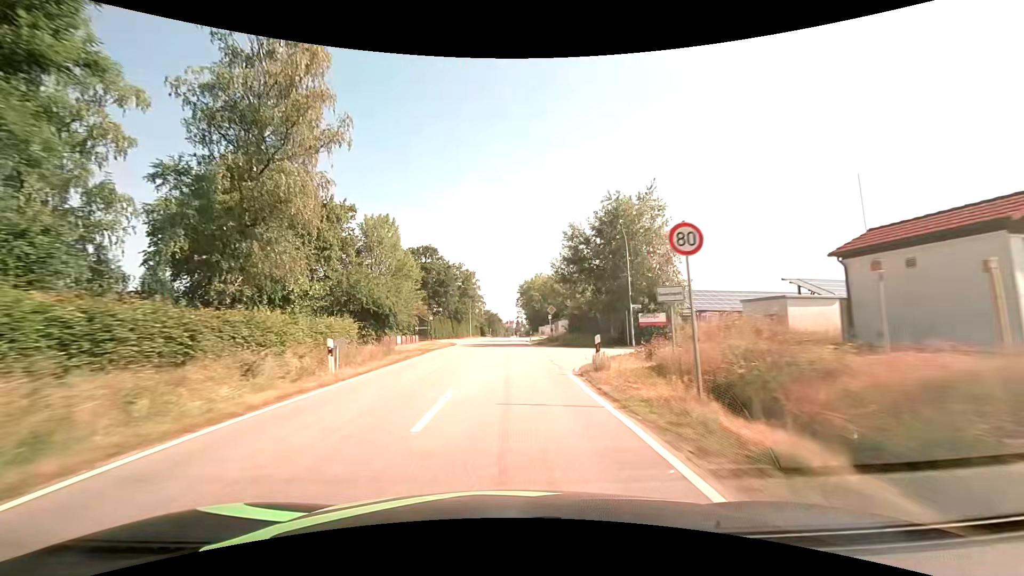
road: tertiary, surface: asphalt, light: Day
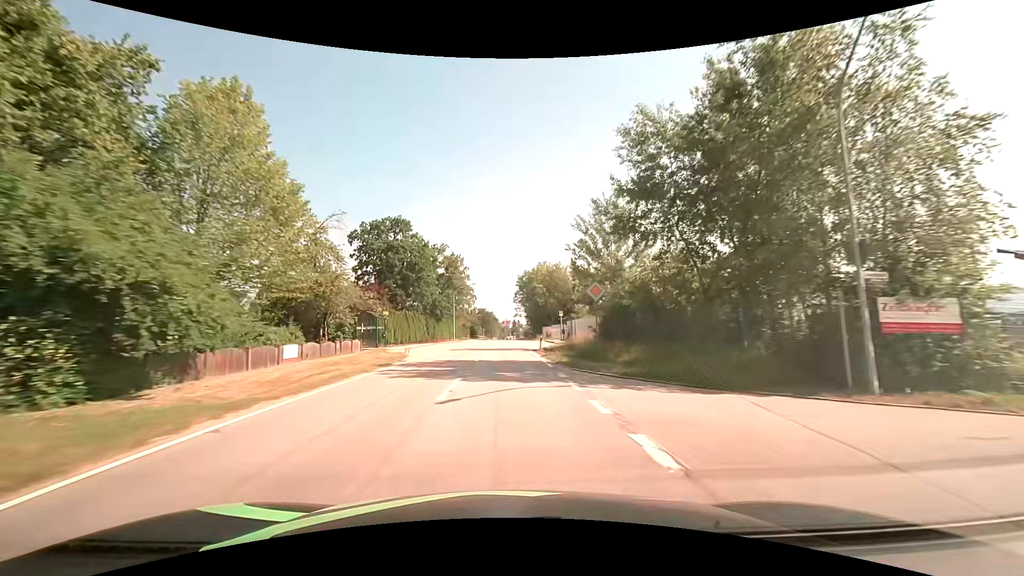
(+0.1, +21.4) m; 0°
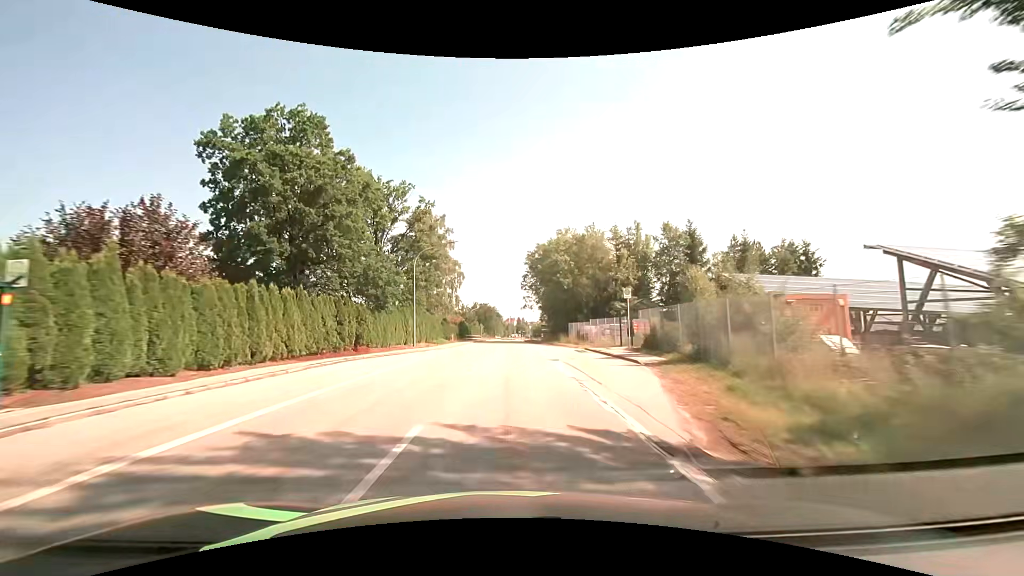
(-0.2, +30.8) m; -1°
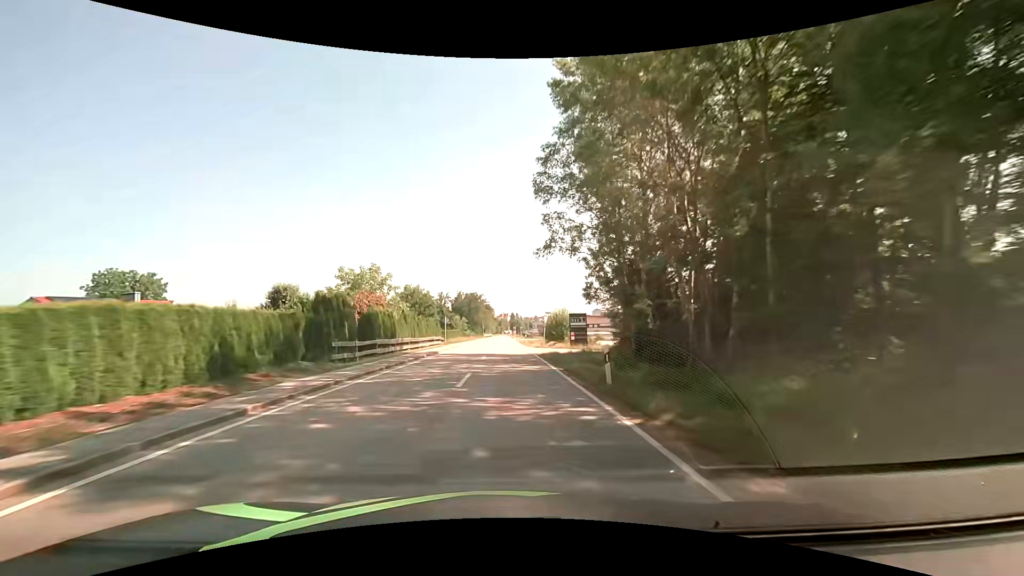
(+0.4, +51.9) m; +1°
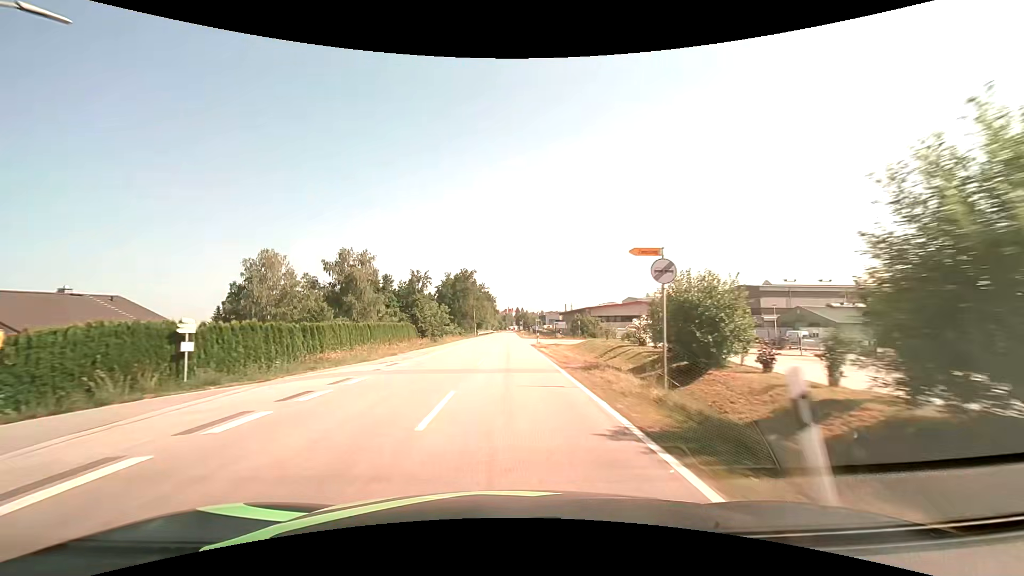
(-0.1, +54.0) m; 0°
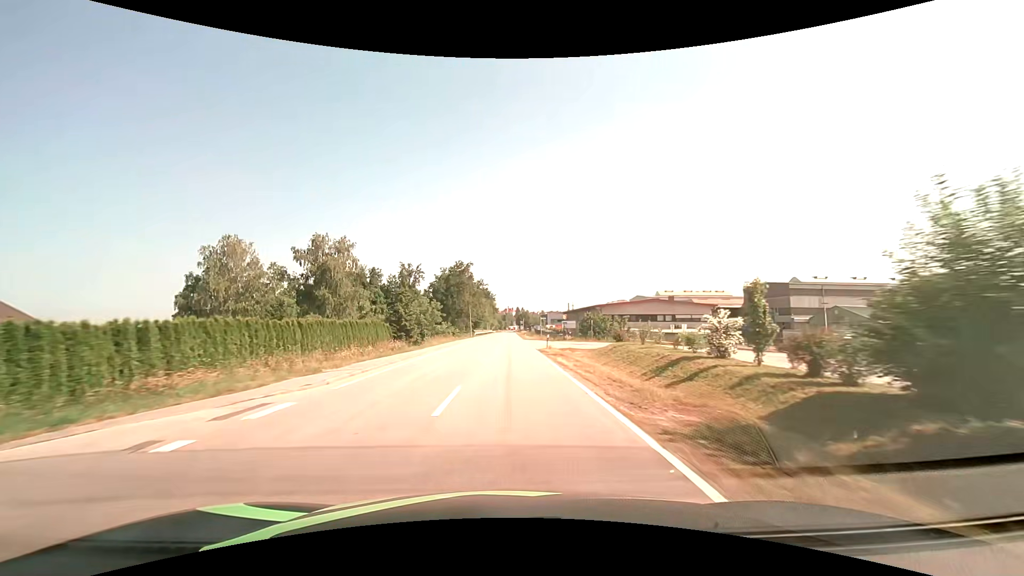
(0.0, +11.1) m; 0°
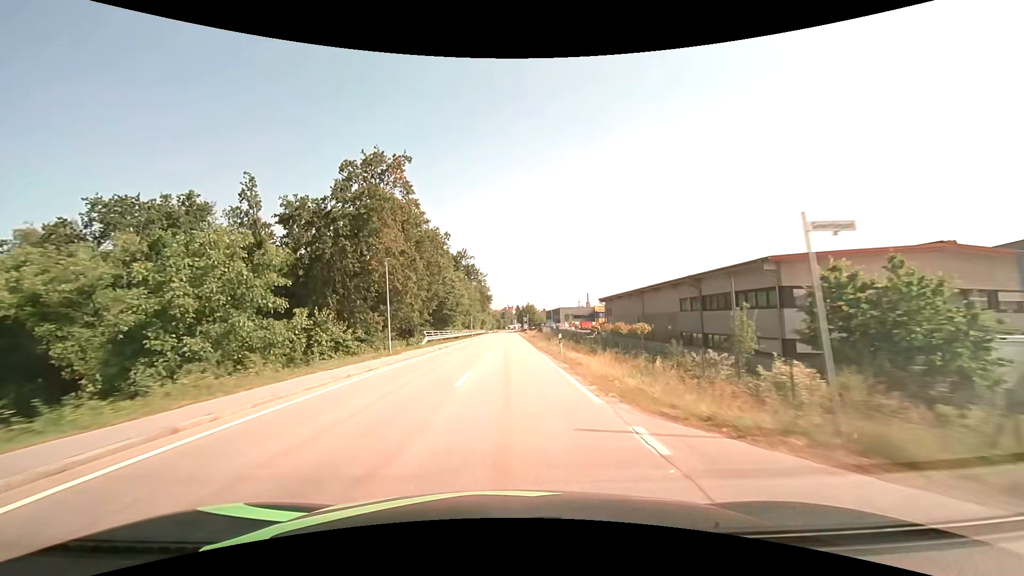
(+0.2, +57.3) m; 0°
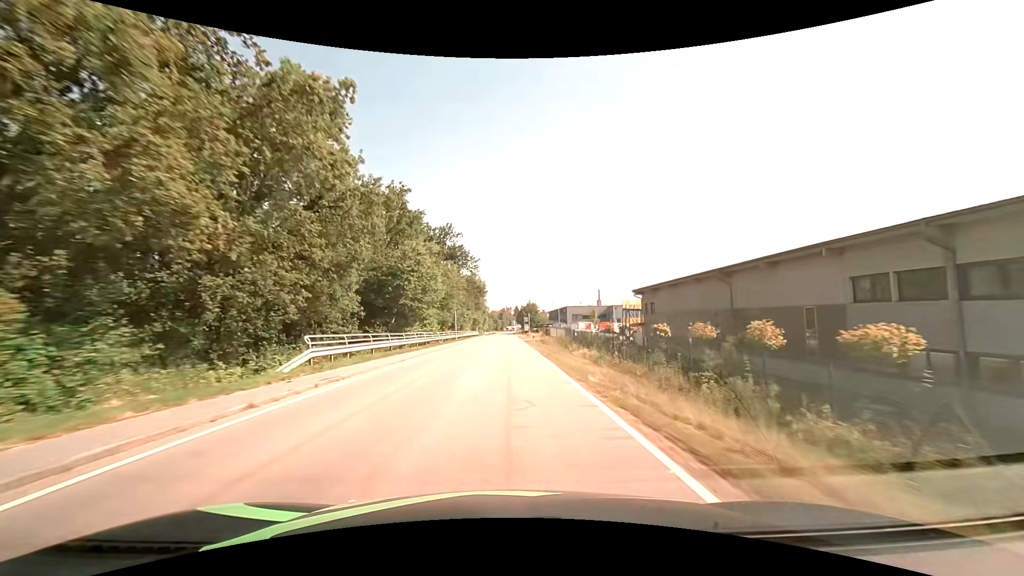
(0.0, +23.8) m; 0°
(0, +10) (0, +20) (0, +30) (0, +40) (0, +50) (0, +60) (0, +70) (0, +80) (0, +90) (0, +100) m
